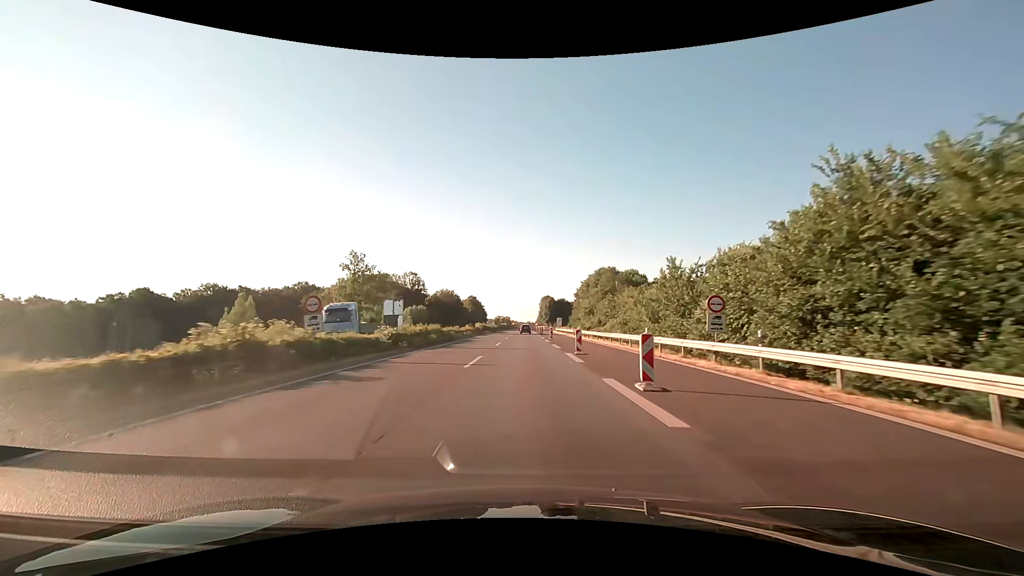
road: motorway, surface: asphalt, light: Day
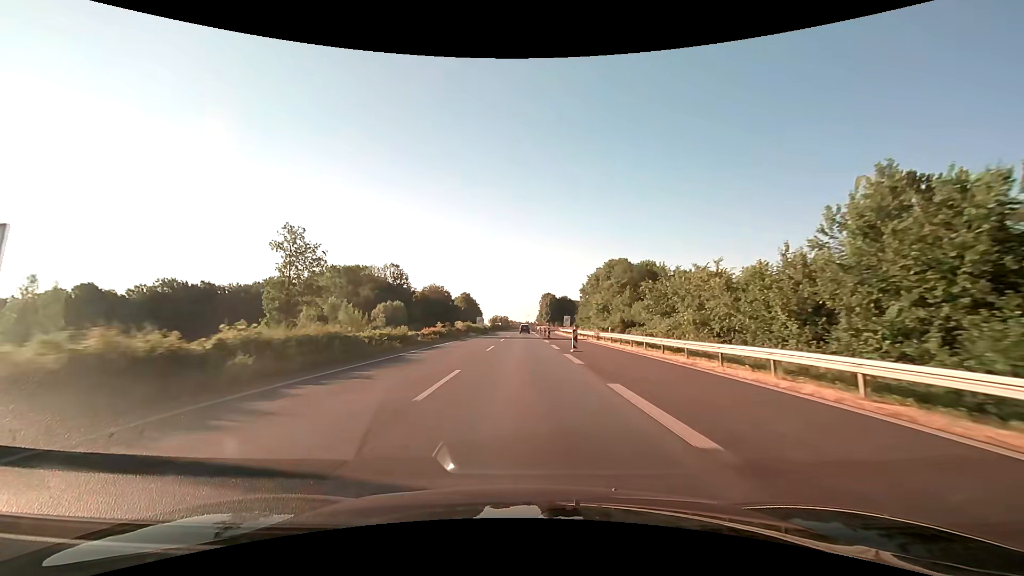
(0.0, +25.1) m; 0°
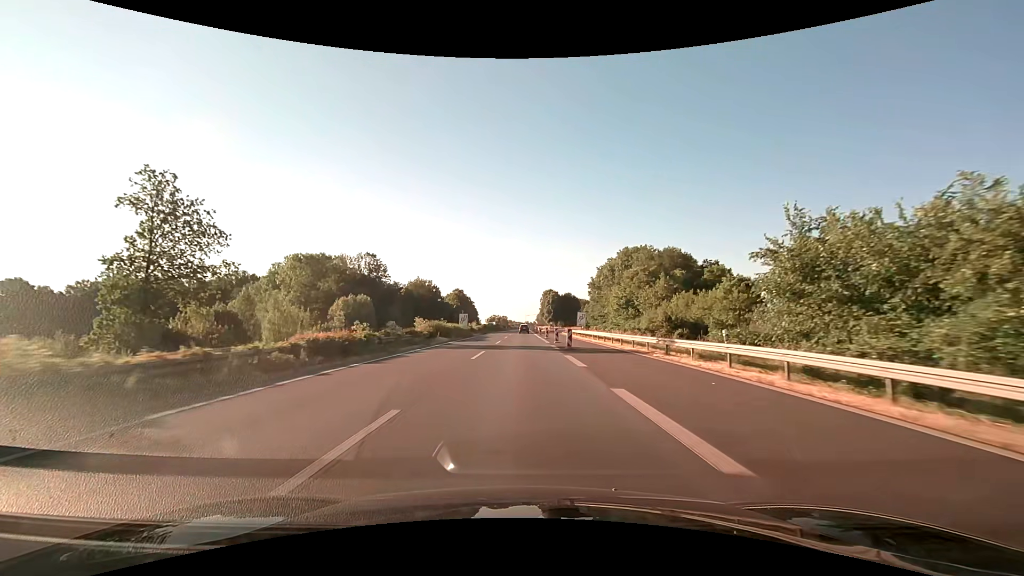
(+0.1, +25.1) m; 0°
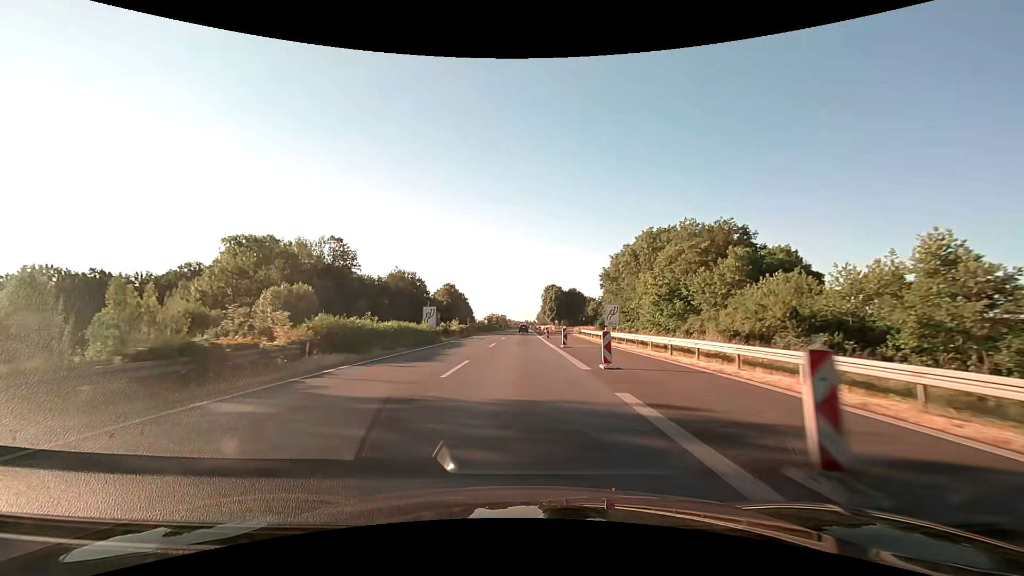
(0.0, +25.1) m; 0°
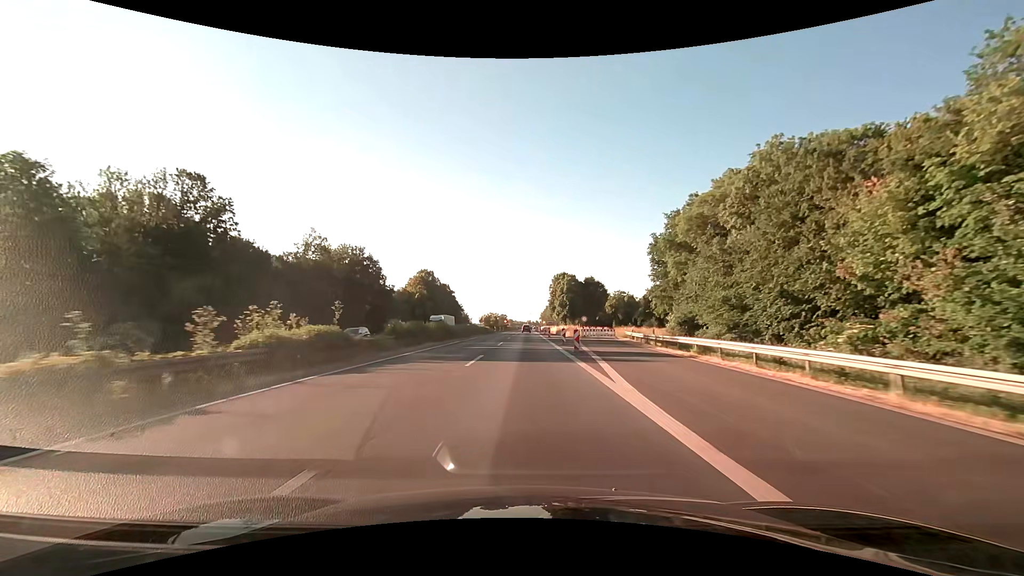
(-0.1, +50.2) m; 0°
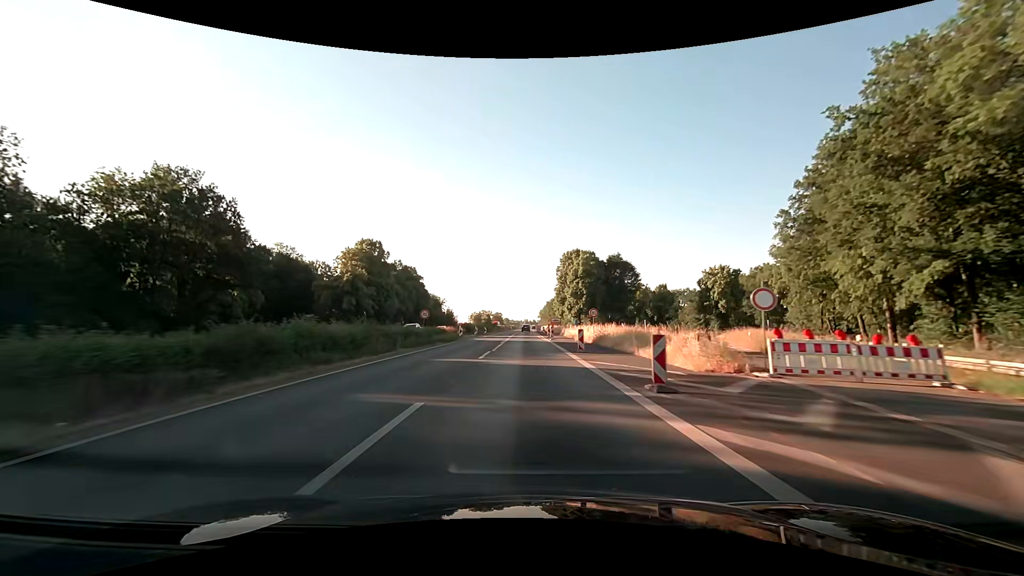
(+0.1, +50.2) m; 0°
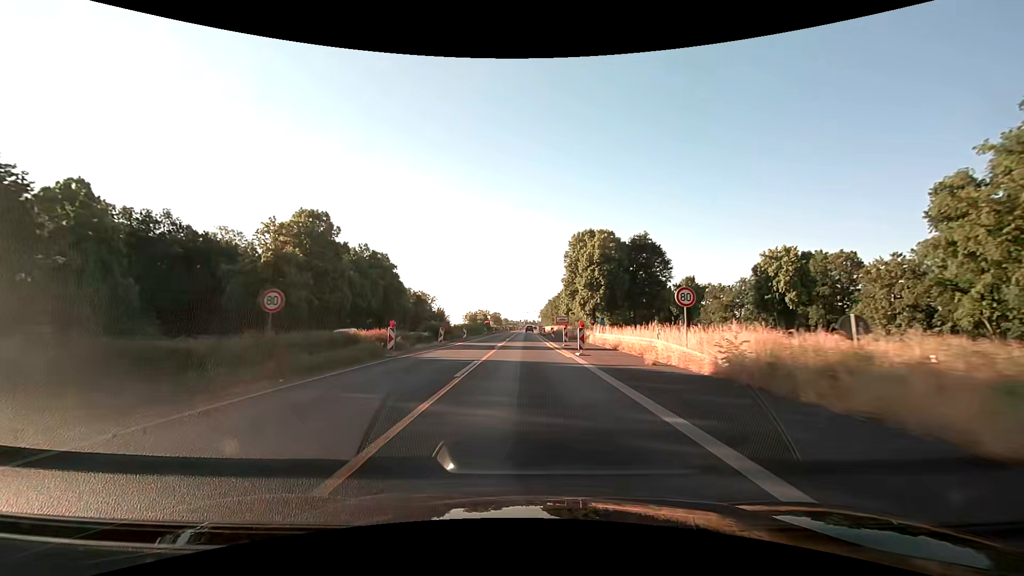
(+0.1, +25.1) m; 0°
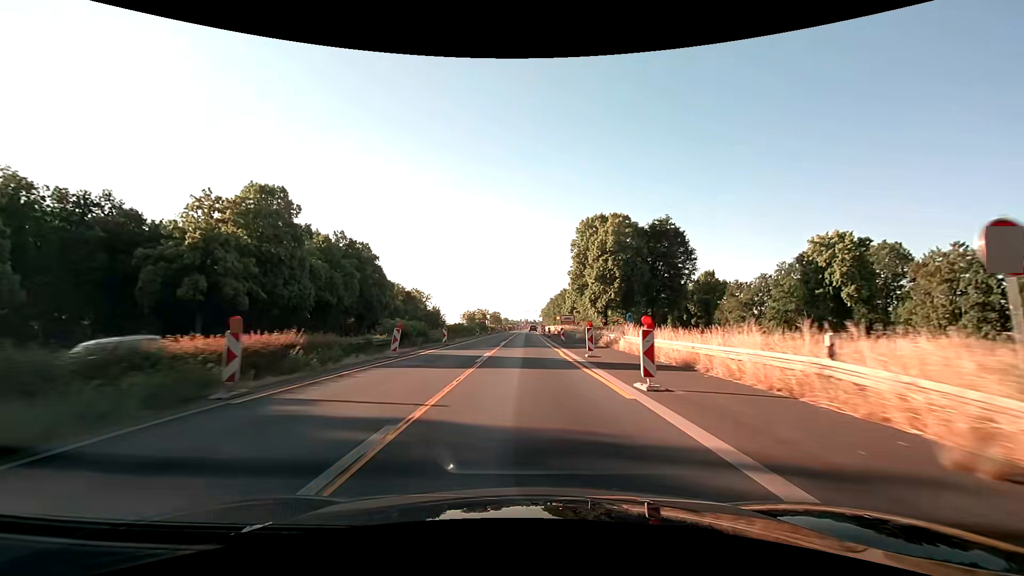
(0.0, +12.6) m; 0°
(0, +10) (0, +20) (0, +30) (0, +40) (0, +50) (0, +60) (0, +70) (0, +80) (+1, +90) (+1, +100) m
